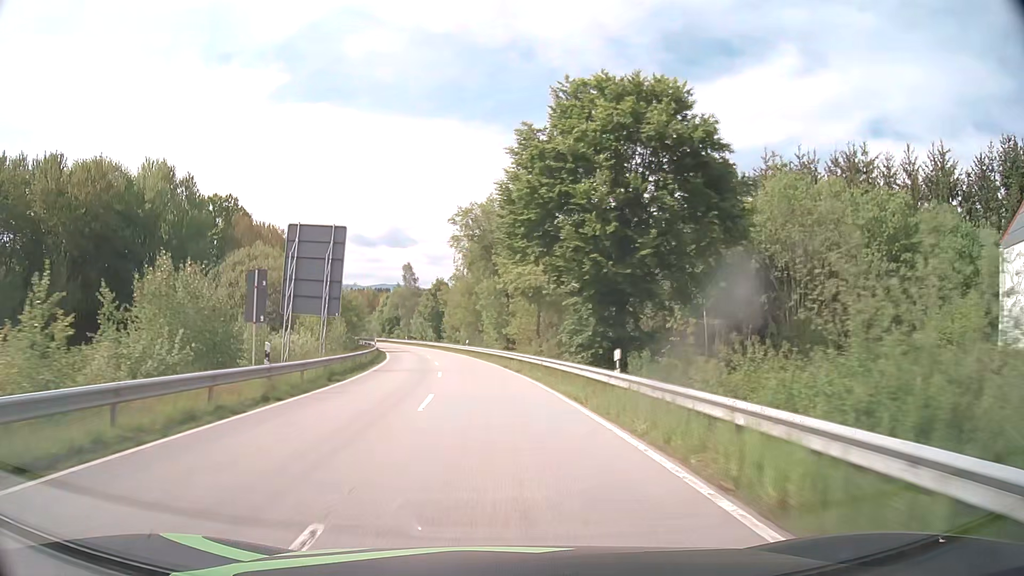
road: secondary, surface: asphalt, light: Day
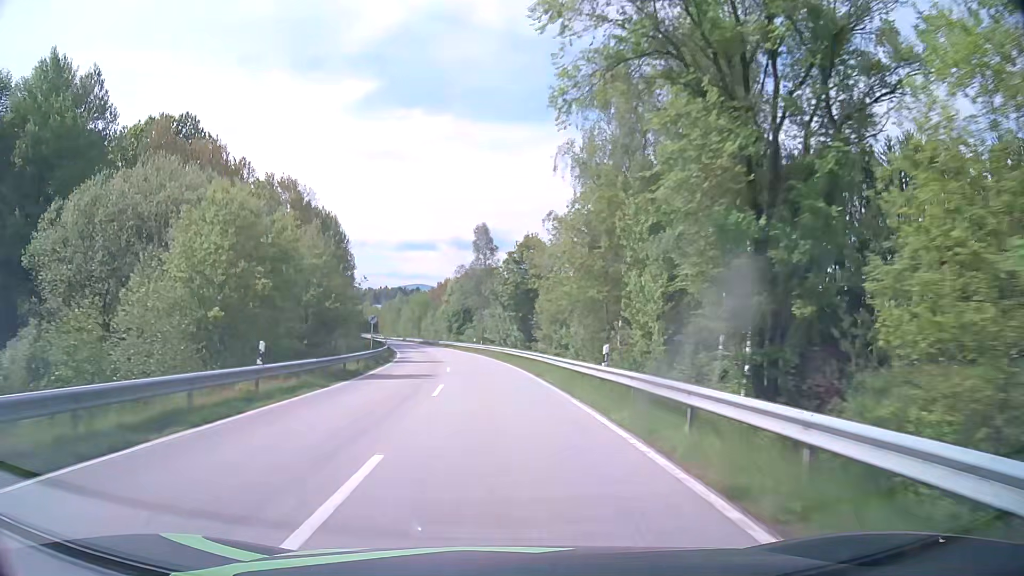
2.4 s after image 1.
(-3.2, +45.9) m; -9°
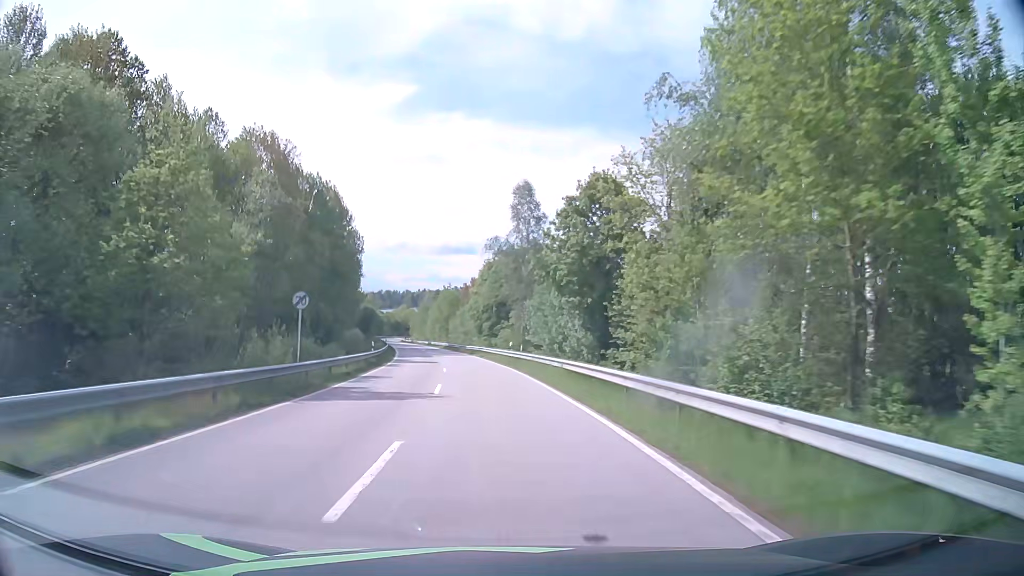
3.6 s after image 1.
(-0.5, +23.3) m; -3°
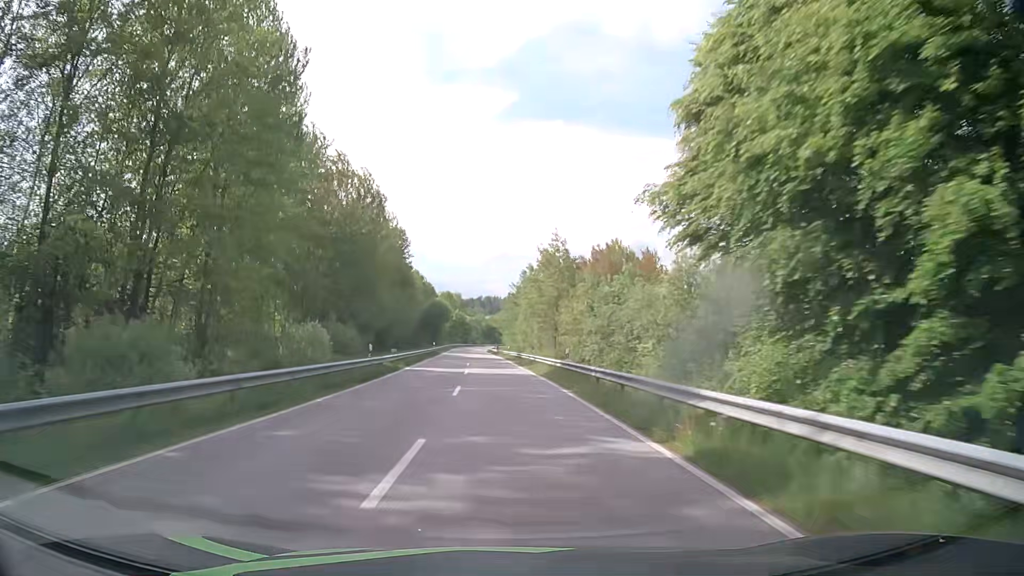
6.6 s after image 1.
(-5.5, +61.0) m; -9°
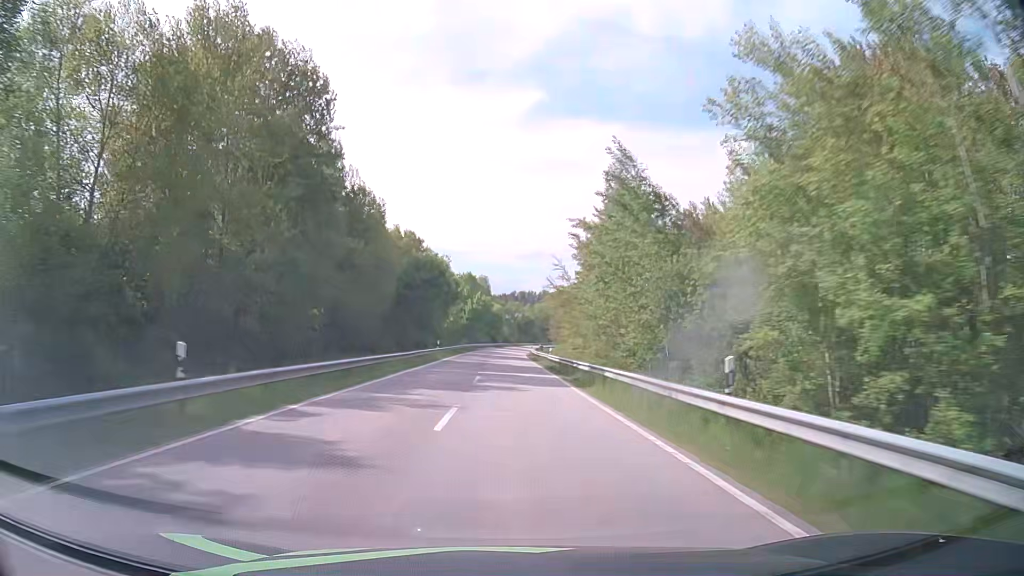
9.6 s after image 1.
(-2.6, +67.7) m; -3°
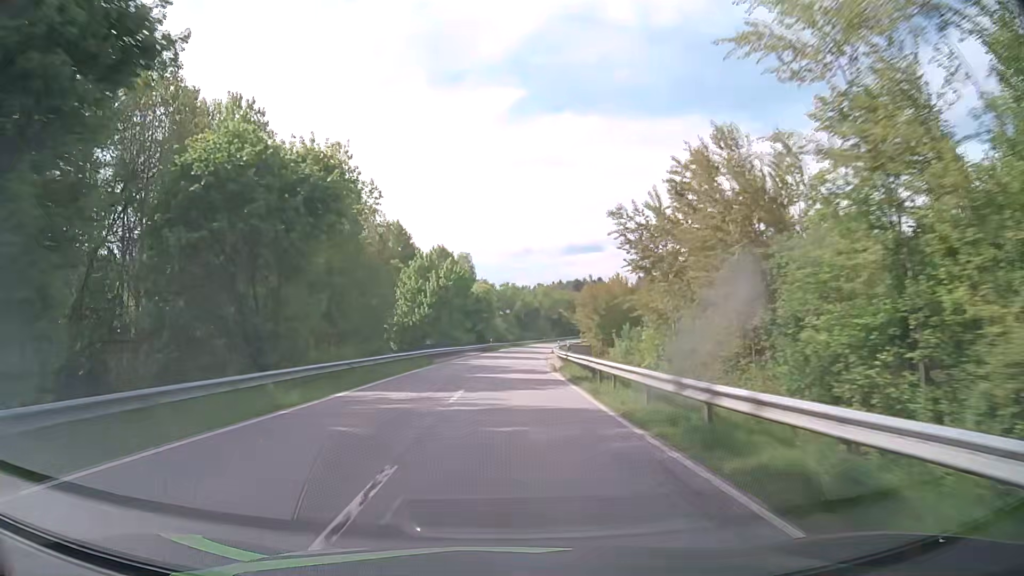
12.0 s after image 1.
(+0.1, +56.3) m; +1°
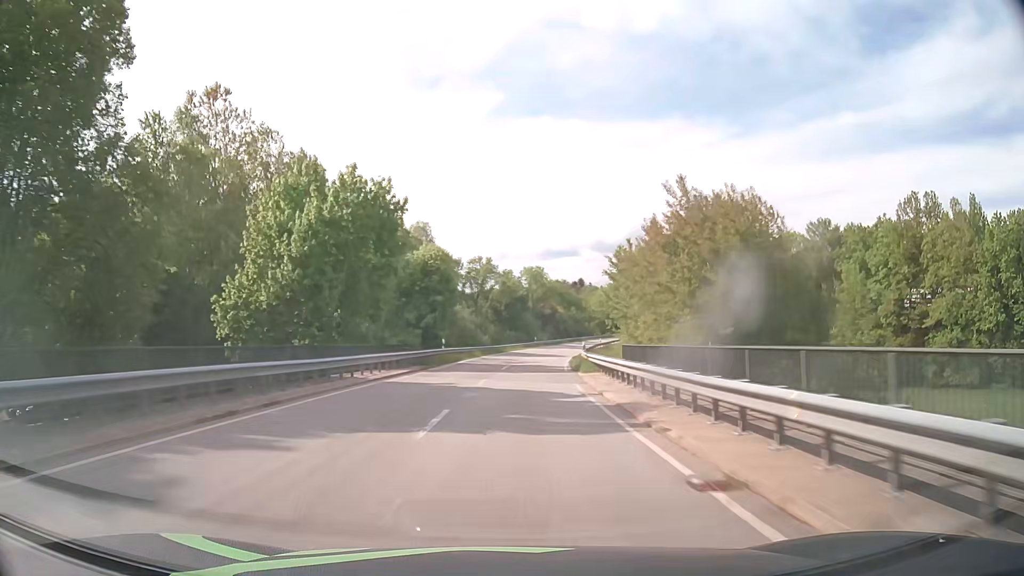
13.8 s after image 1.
(+0.1, +42.9) m; +1°
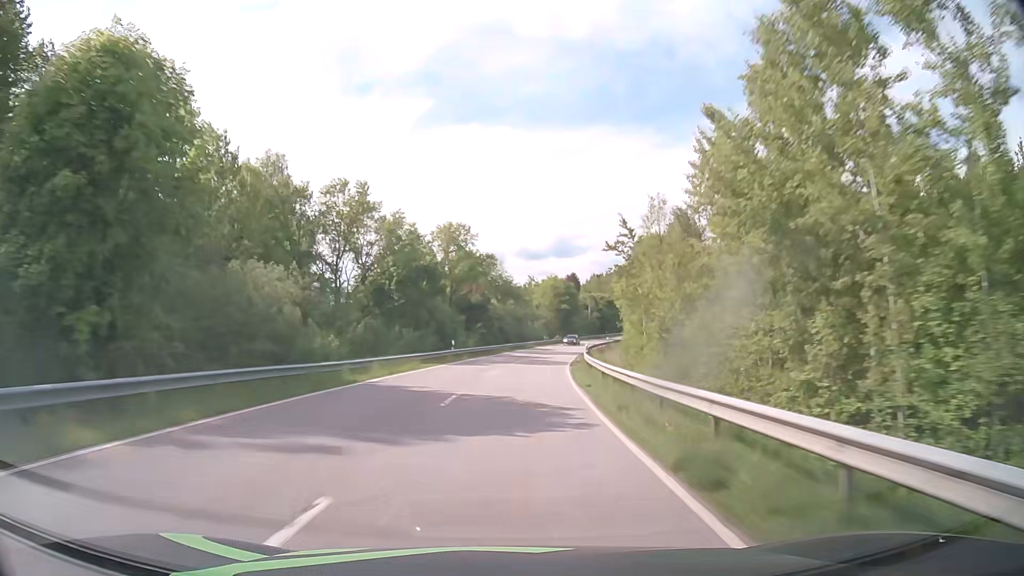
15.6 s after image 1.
(+2.4, +43.6) m; +7°
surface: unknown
(0, +10) (+1, +20) (+1, +30) (+2, +40) (+3, +50) (+5, +60) (+6, +70) (+8, +79) (+10, +89) (+13, +99) m
